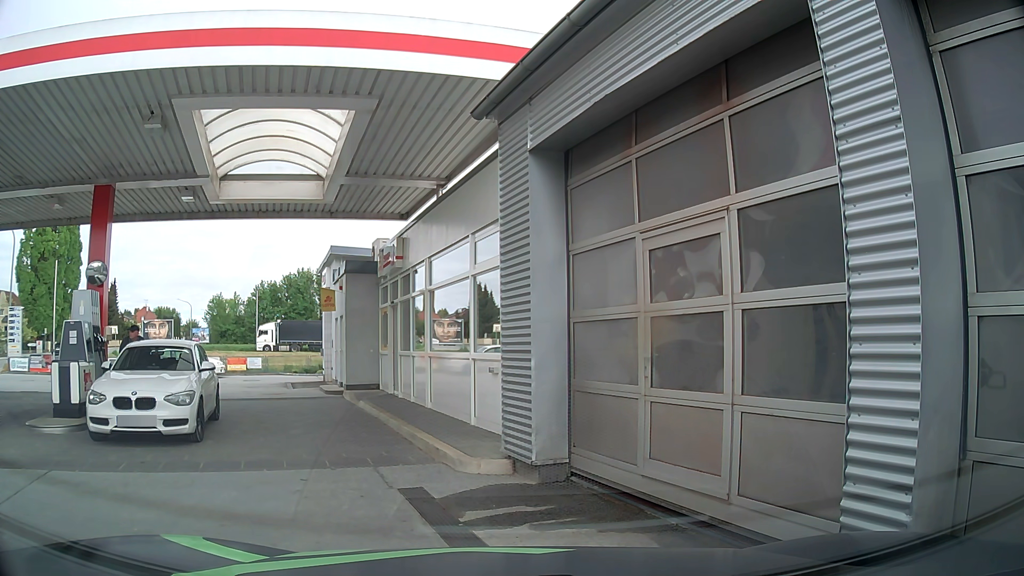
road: service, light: Day
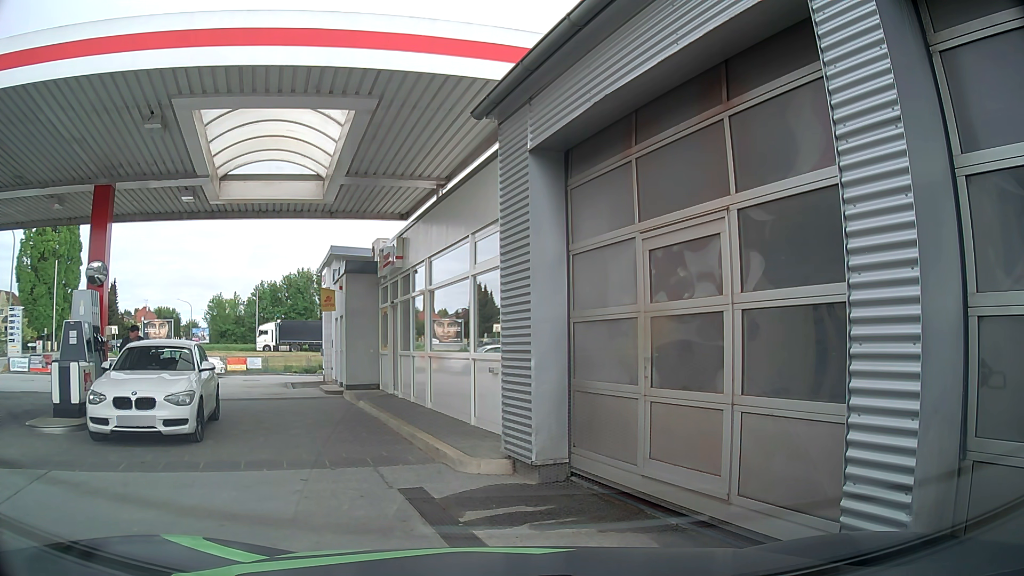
(0.0, 0.0) m; 0°
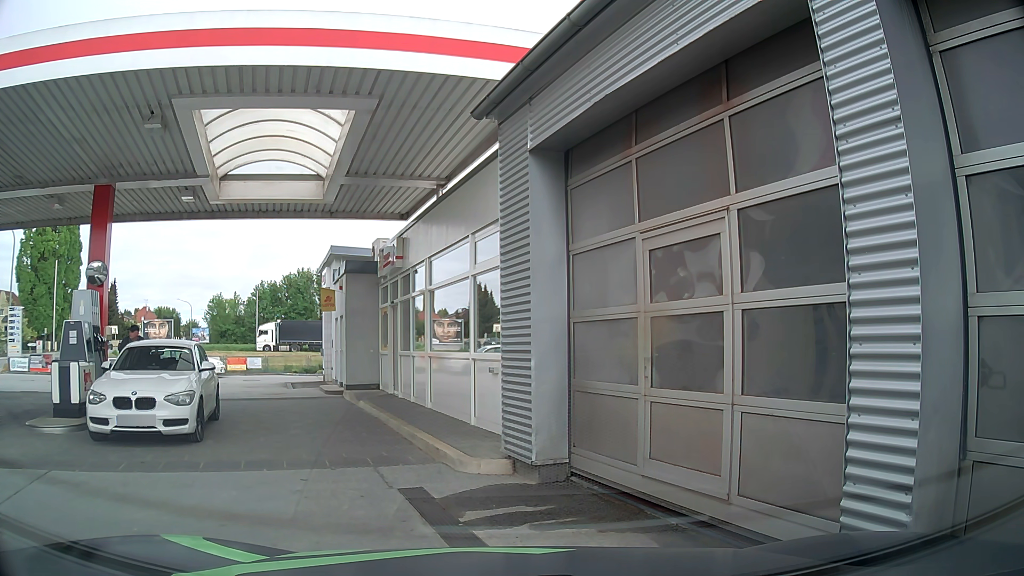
(0.0, 0.0) m; 0°
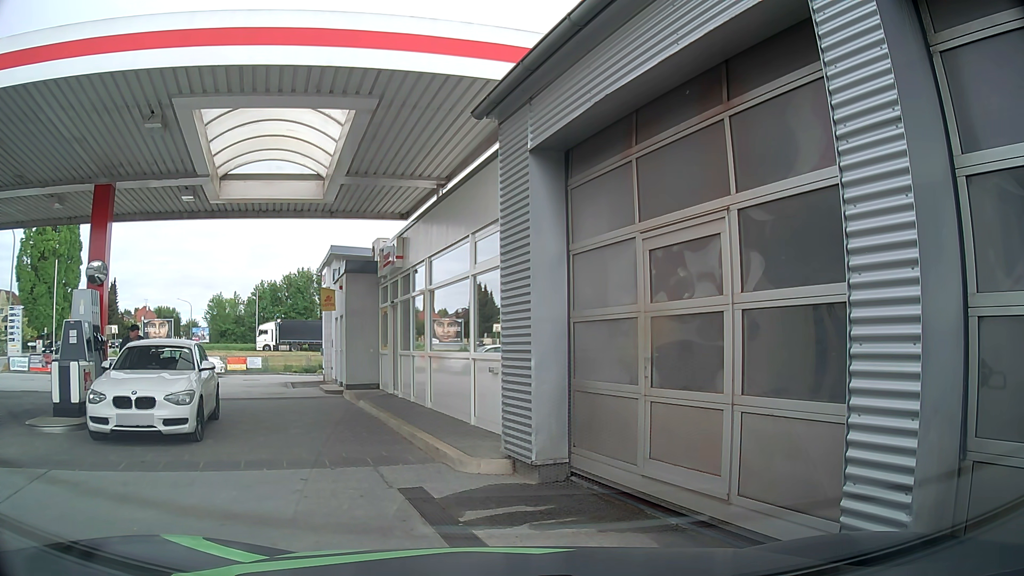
(0.0, 0.0) m; 0°
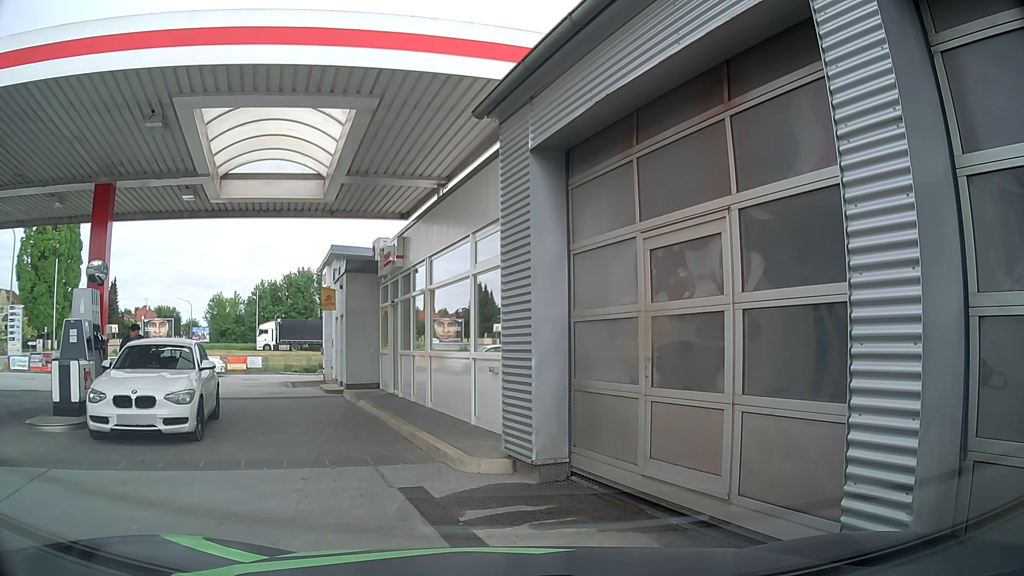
(0.0, 0.0) m; 0°
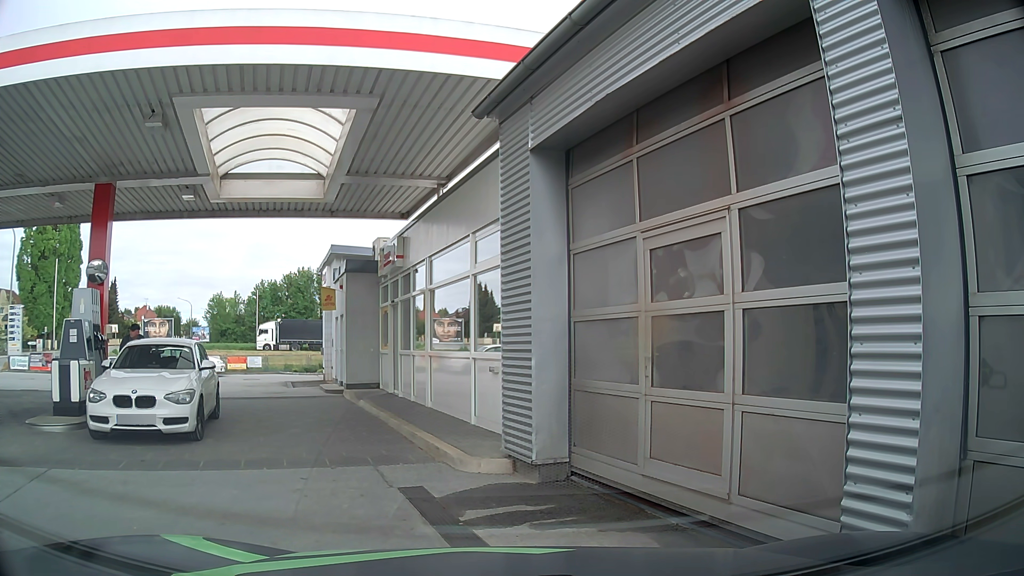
(0.0, 0.0) m; 0°
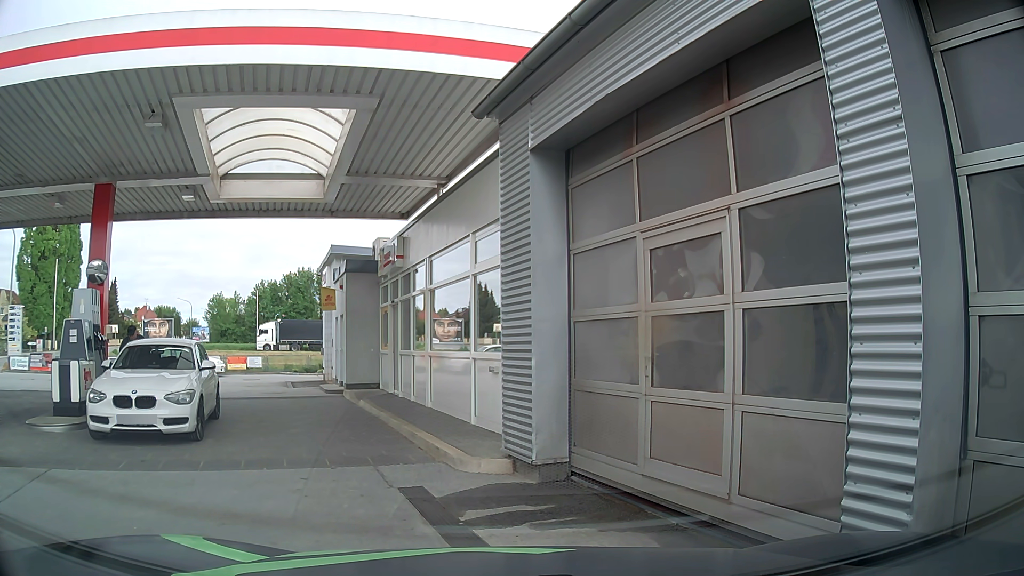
(0.0, 0.0) m; 0°
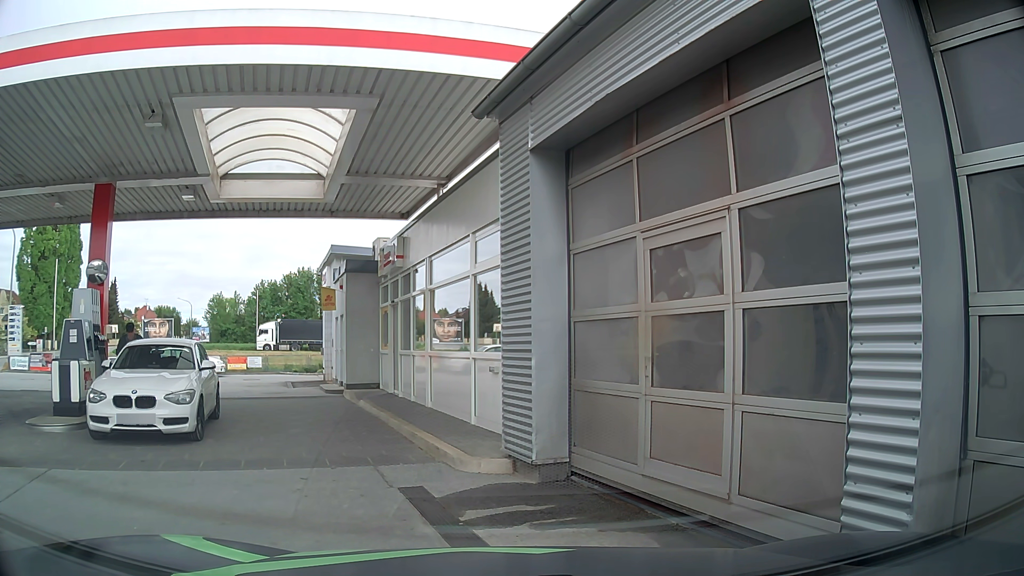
(0.0, 0.0) m; 0°
